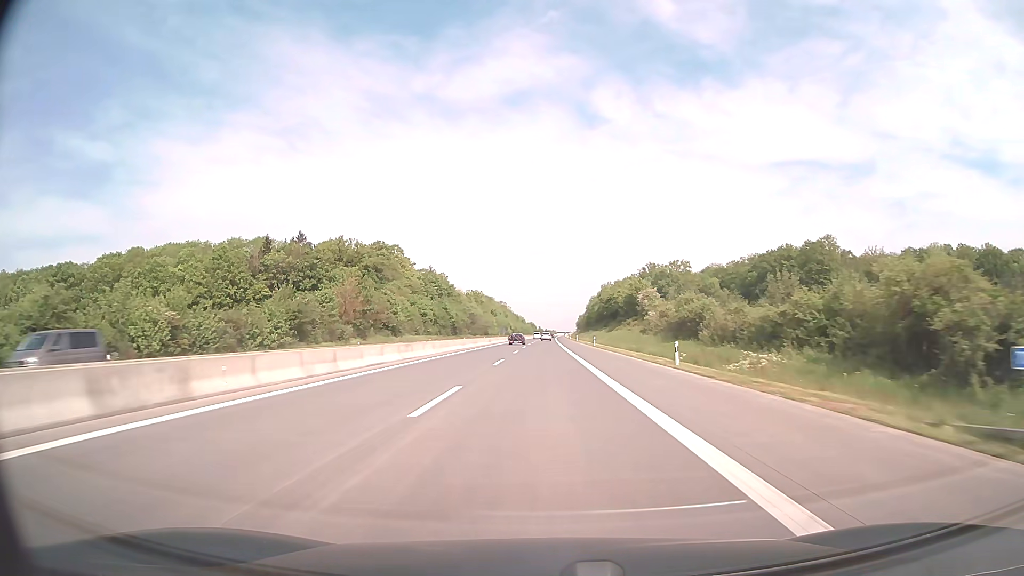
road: motorway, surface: asphalt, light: Day
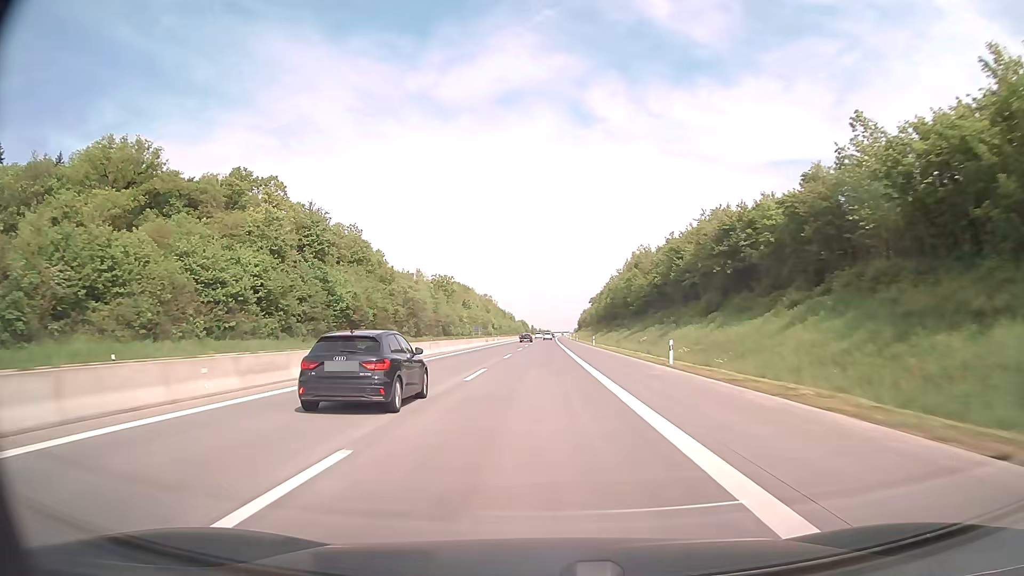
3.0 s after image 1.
(+0.5, +99.1) m; +1°
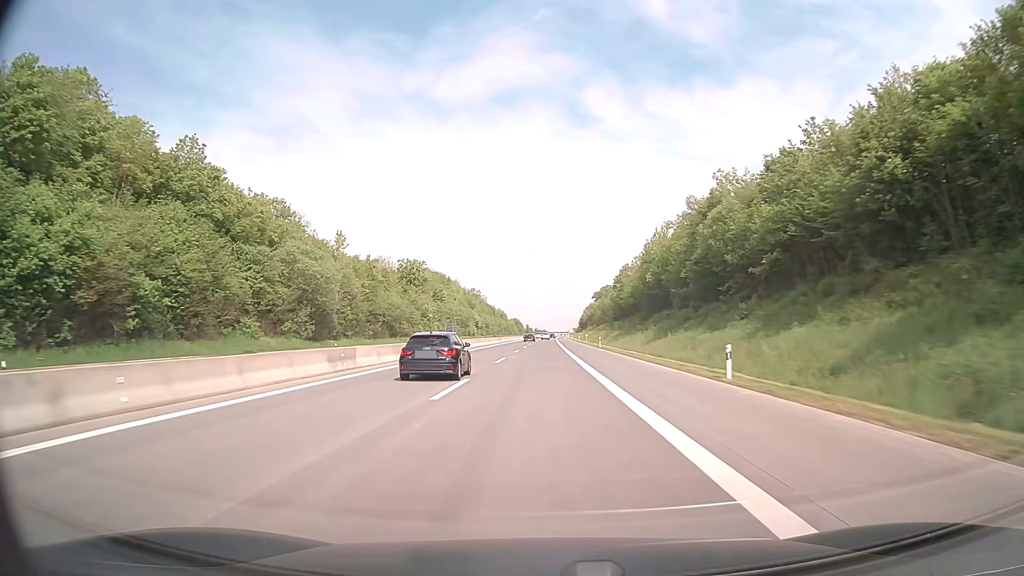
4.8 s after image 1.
(+0.2, +59.5) m; 0°
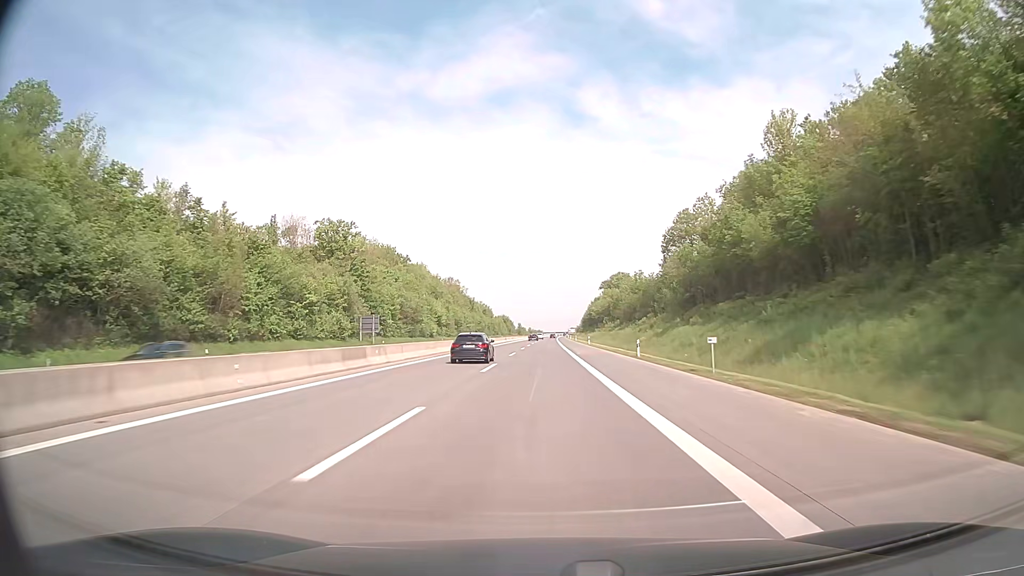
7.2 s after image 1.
(+0.2, +79.3) m; 0°
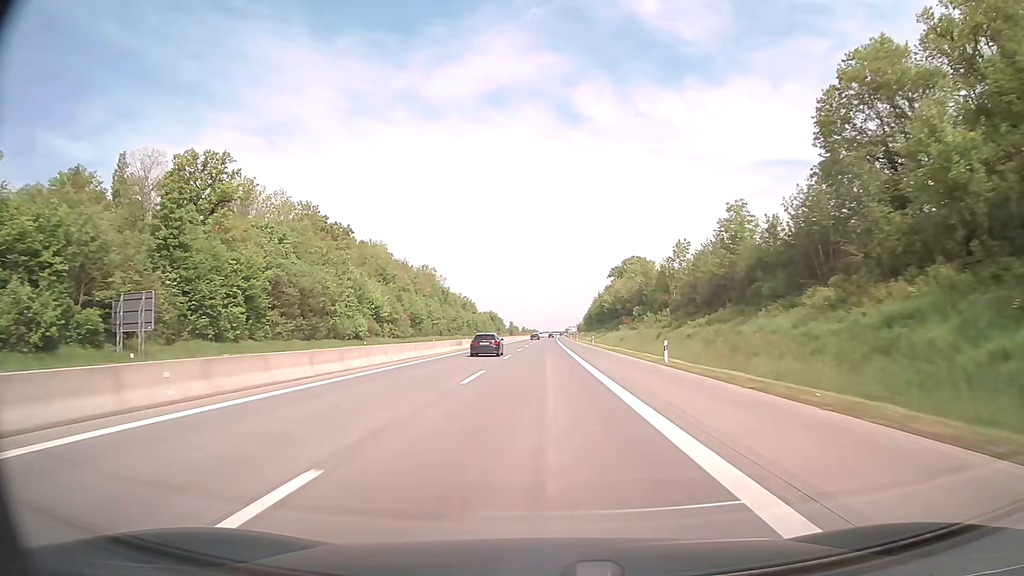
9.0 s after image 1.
(+0.2, +59.5) m; 0°
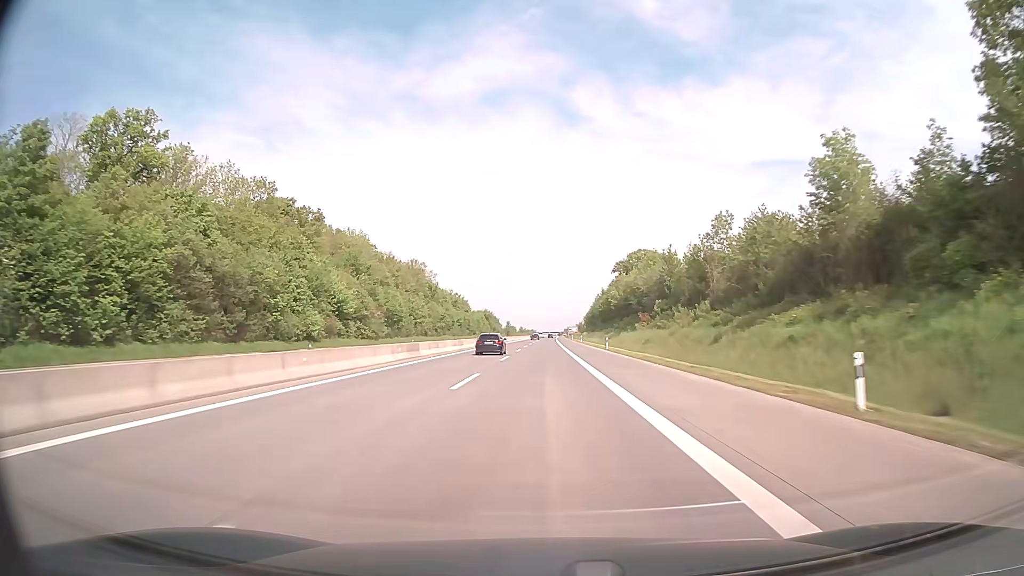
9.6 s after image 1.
(0.0, +19.8) m; 0°
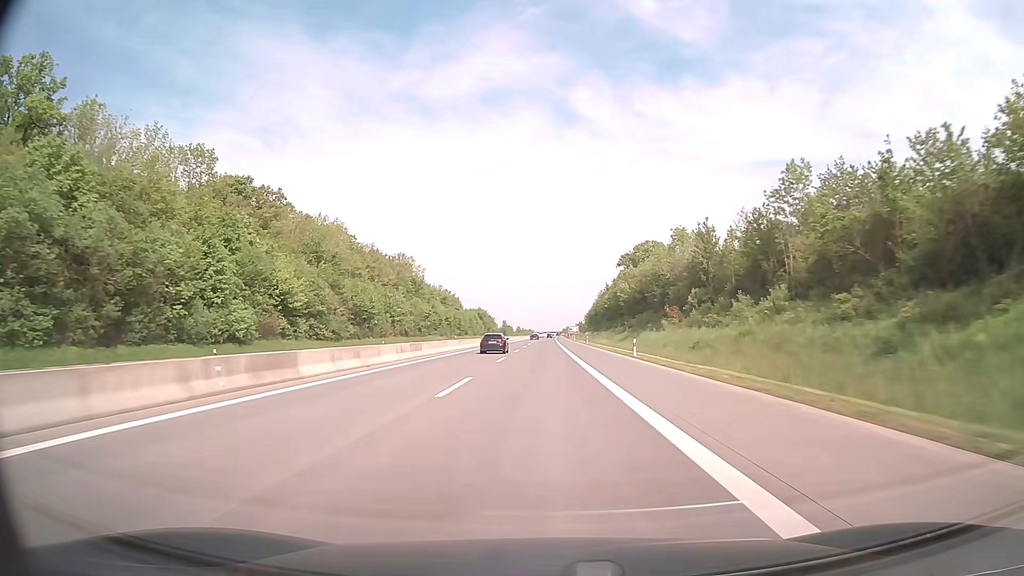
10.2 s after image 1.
(0.0, +19.8) m; 0°
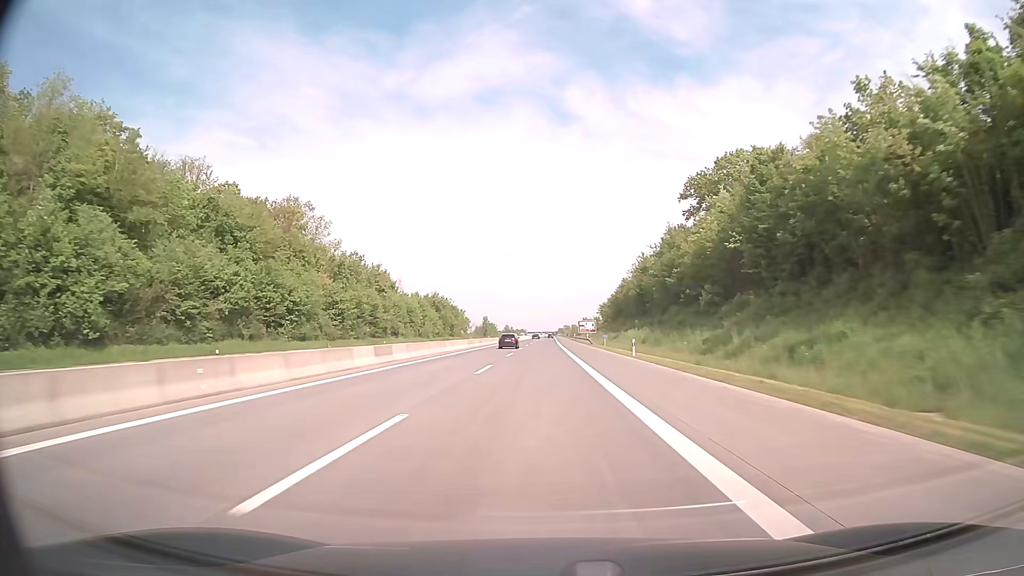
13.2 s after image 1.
(+0.5, +99.1) m; +1°
(0, +10) (0, +20) (0, +30) (0, +40) (0, +50) (0, +60) (0, +70) (0, +80) (0, +90) (0, +100) m
